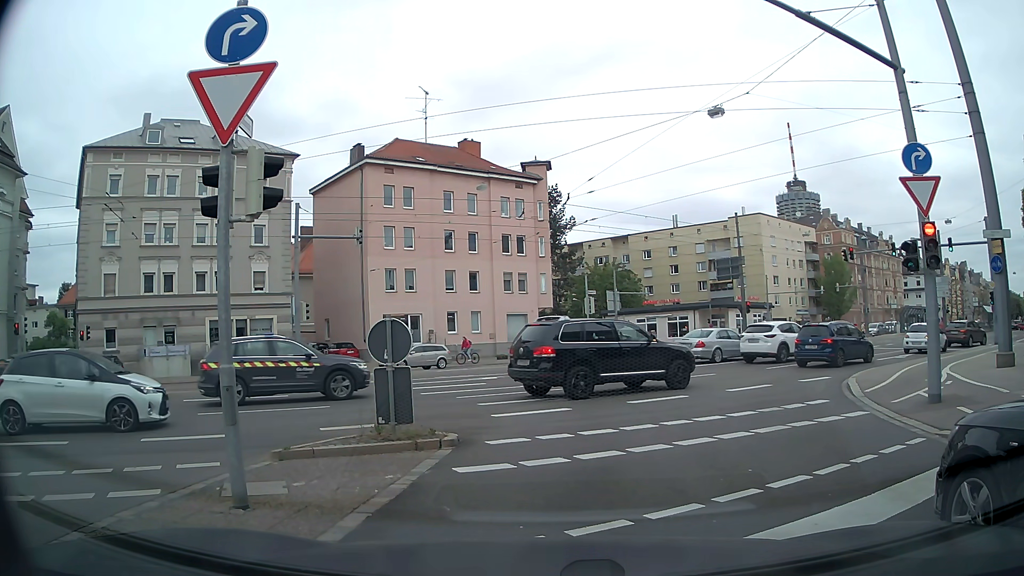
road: secondary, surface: asphalt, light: Day
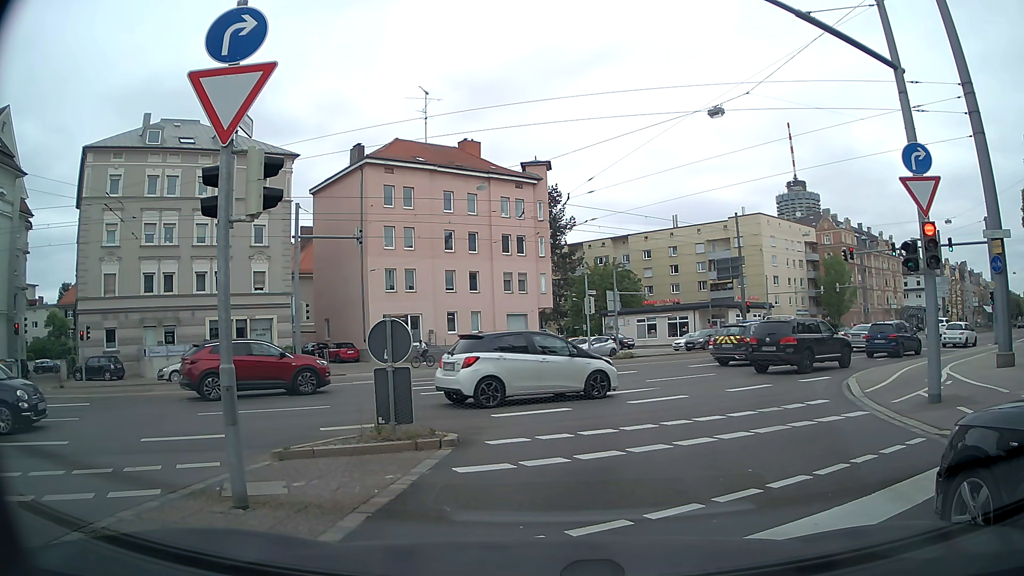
(0.0, 0.0) m; 0°
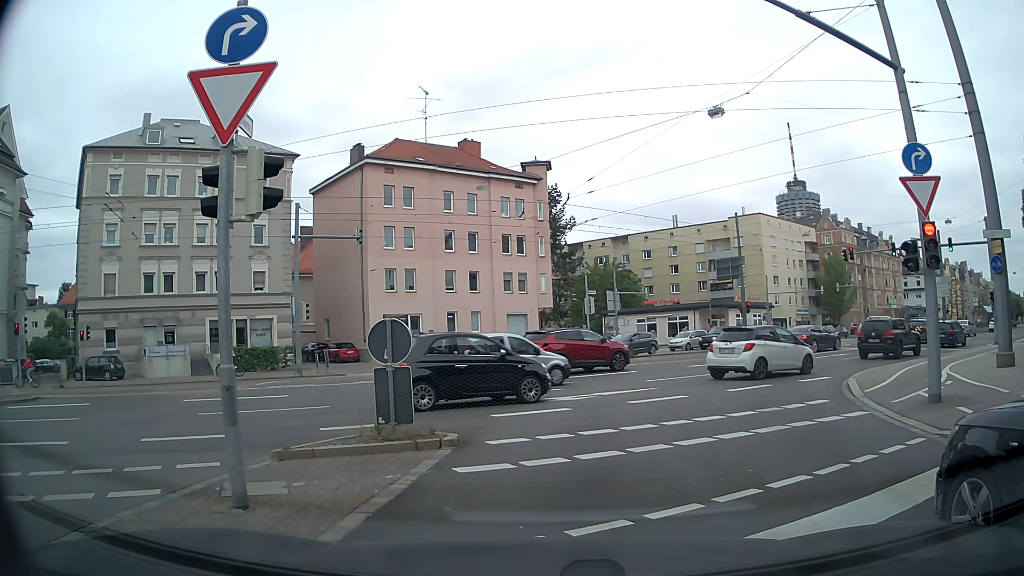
(0.0, 0.0) m; 0°
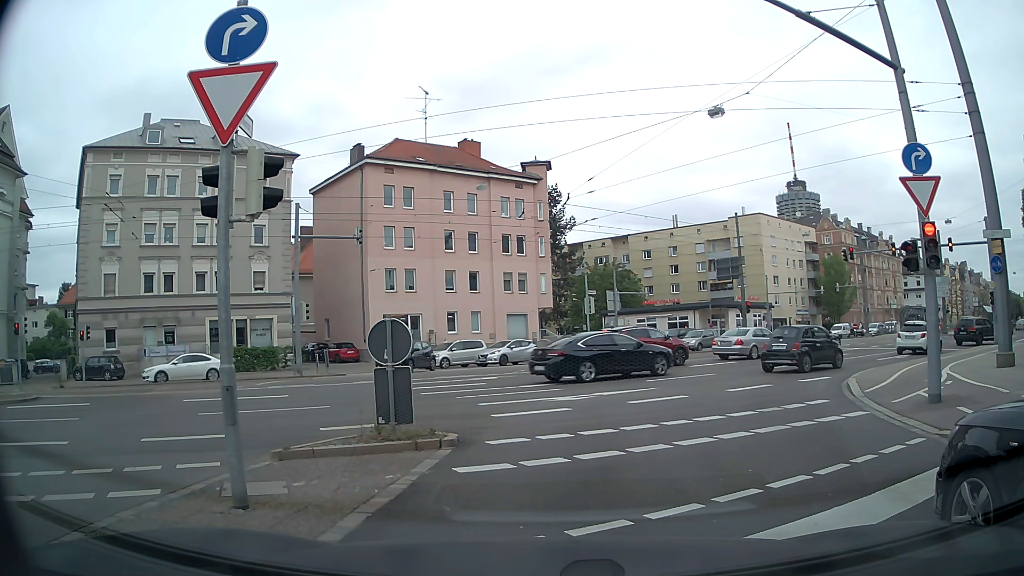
(0.0, 0.0) m; 0°
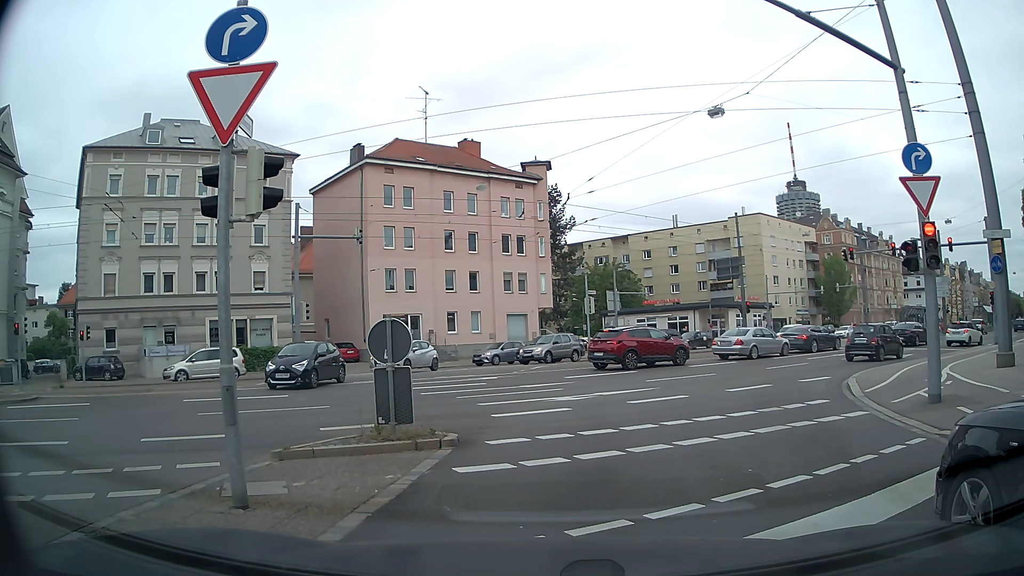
(0.0, 0.0) m; 0°
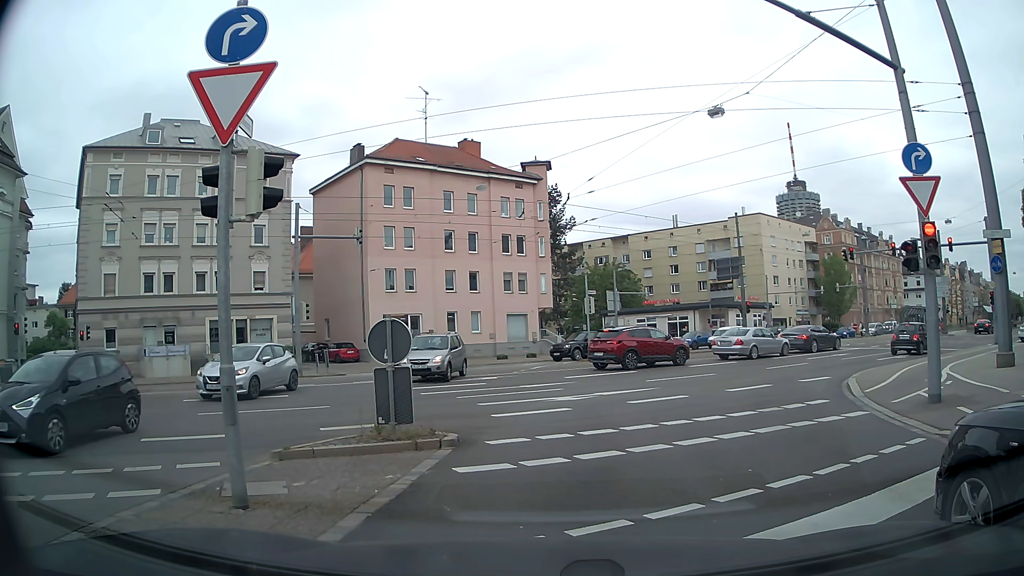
(0.0, 0.0) m; 0°
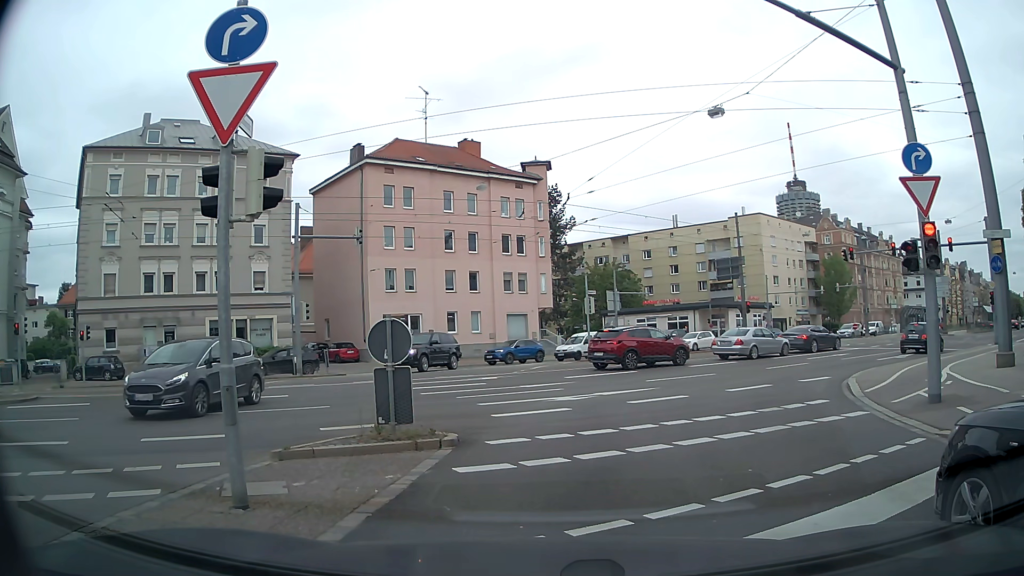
(0.0, 0.0) m; 0°
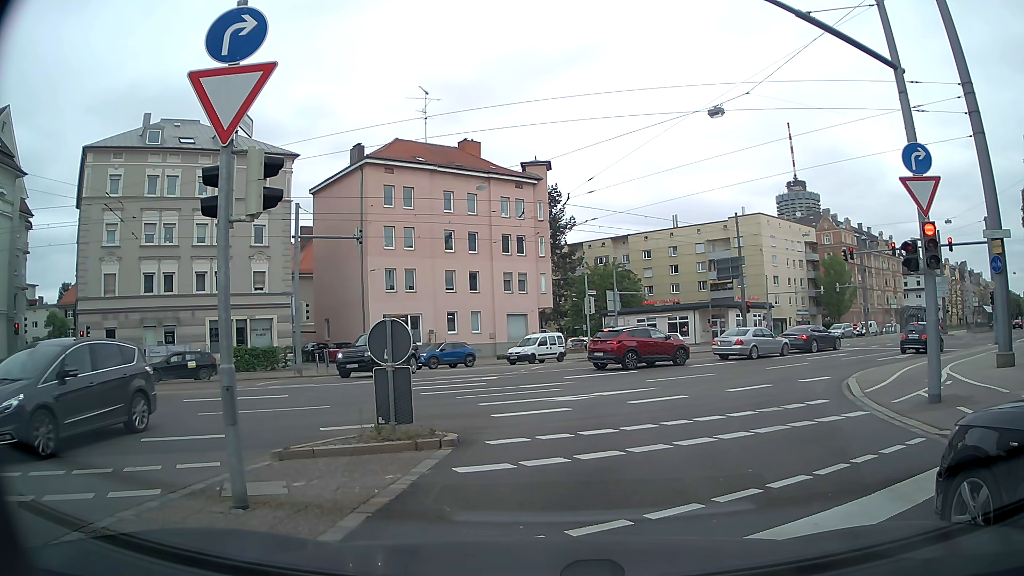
(0.0, 0.0) m; 0°
(0, +10) (+3, +20) (+8, +28) (+16, +34) (+24, +41) (+31, +47) (+39, +54) (+46, +60) (+54, +67) (+62, +73) m
